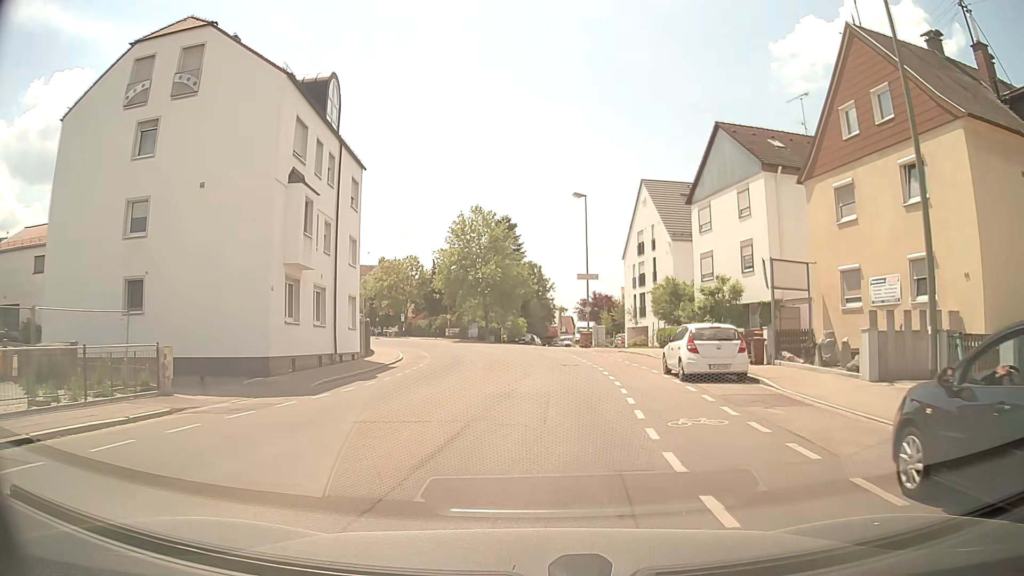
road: tertiary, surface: asphalt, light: Day
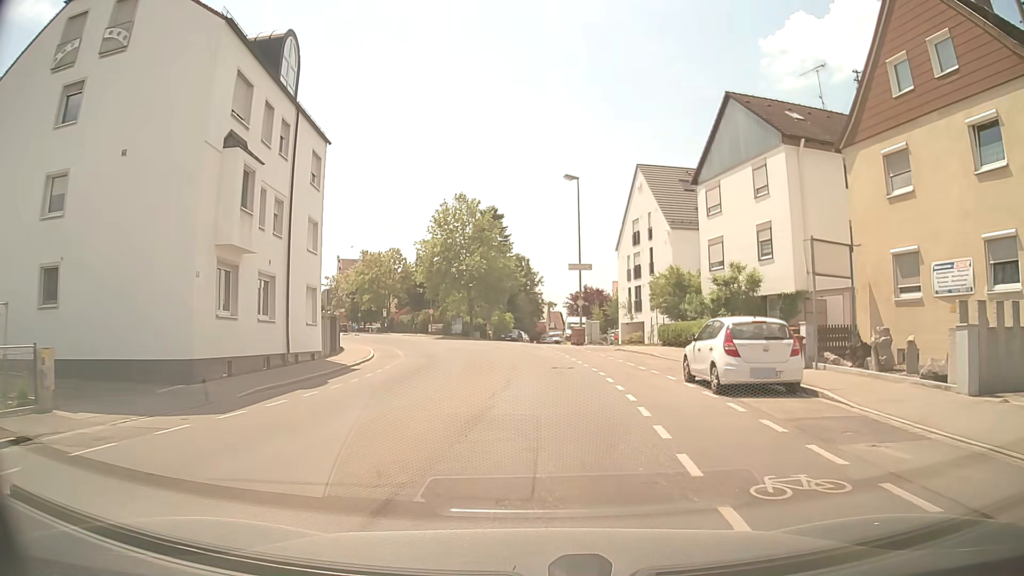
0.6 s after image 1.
(0.0, +4.4) m; 0°
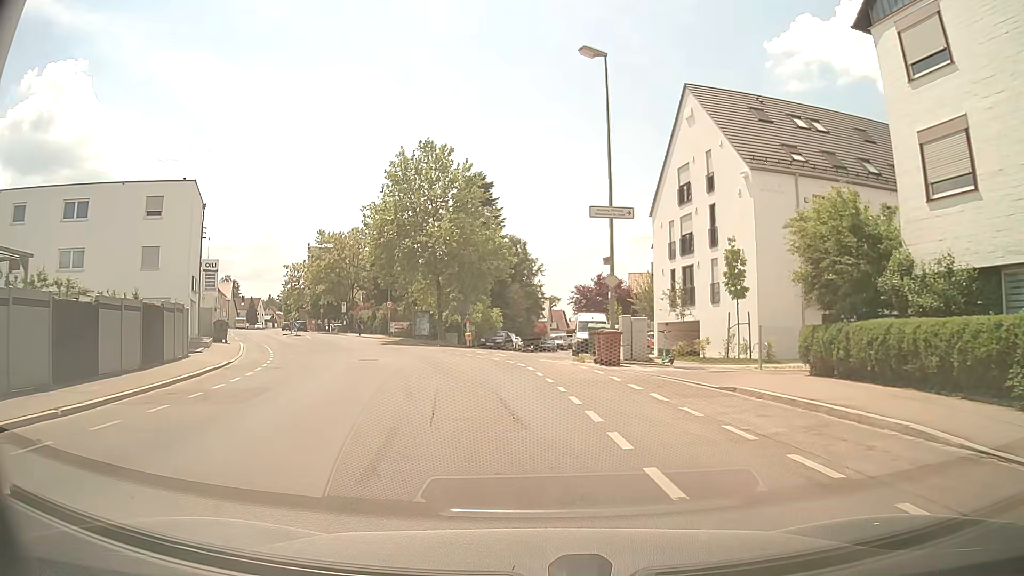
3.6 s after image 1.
(+0.7, +20.8) m; 0°
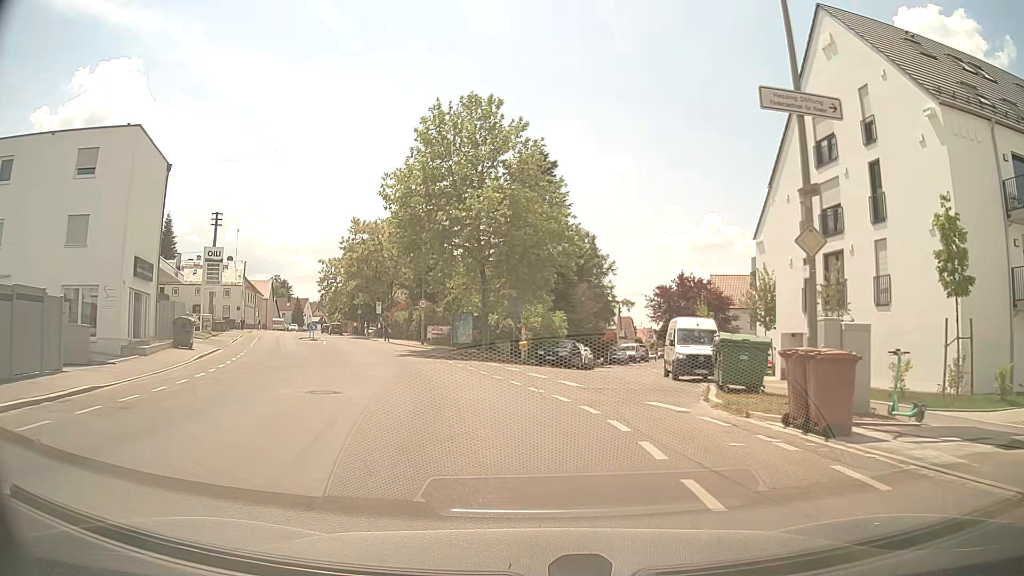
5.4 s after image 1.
(-0.5, +12.1) m; -5°
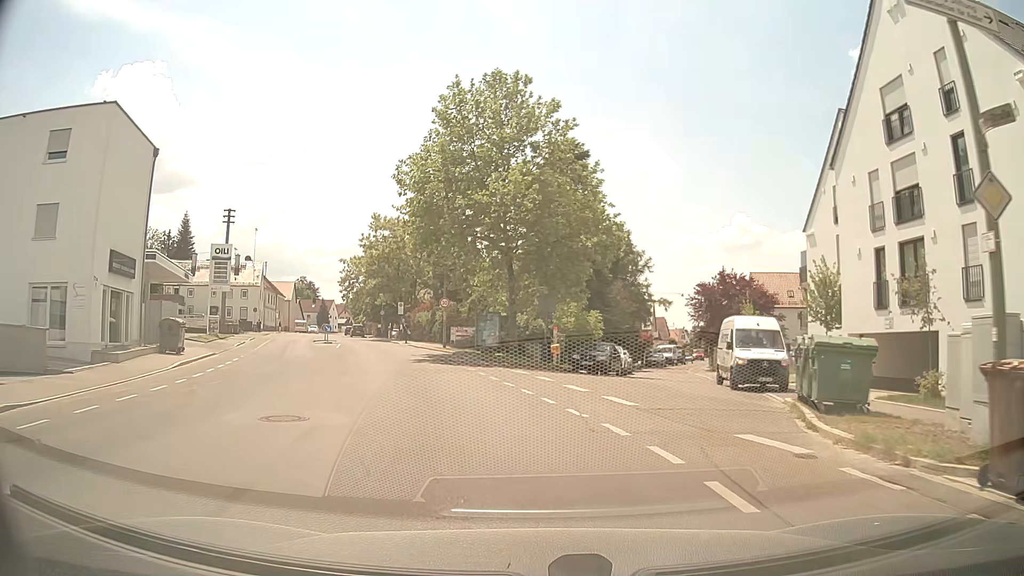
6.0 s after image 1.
(-0.1, +4.0) m; -2°
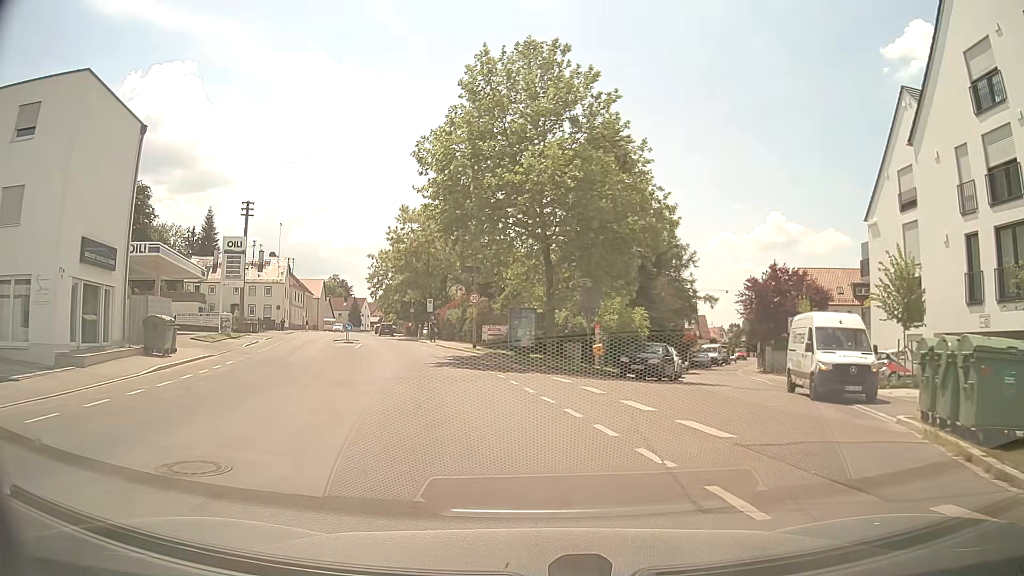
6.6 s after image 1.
(-0.1, +4.0) m; -4°
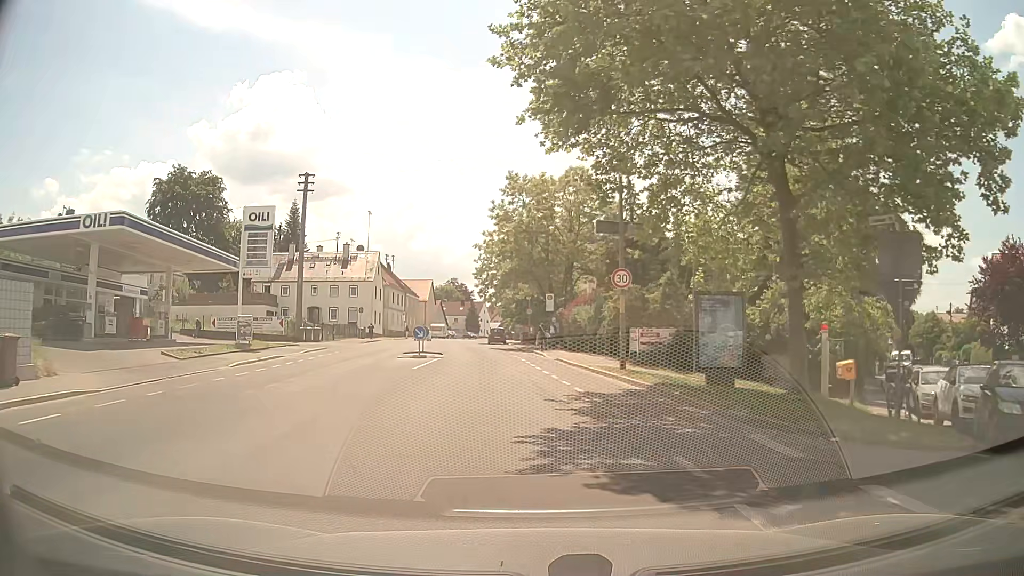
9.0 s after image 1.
(-1.6, +16.0) m; -11°
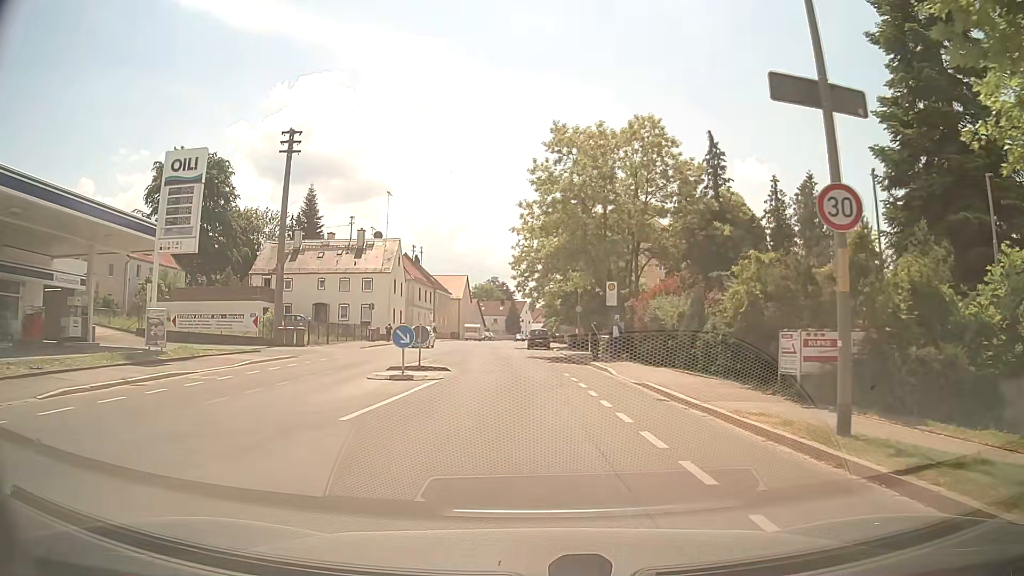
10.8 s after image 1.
(-0.5, +12.3) m; -4°
(0, +10) (0, +20) (-1, +30) (-2, +40) (-3, +50) (-4, +60) (-4, +70) (-3, +80) (-3, +90) (-2, +100) m
